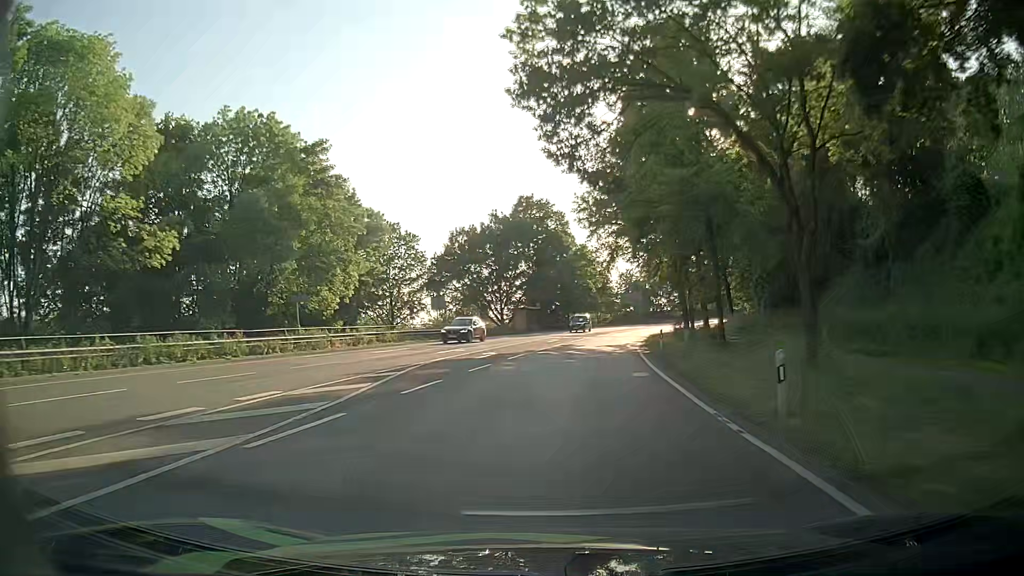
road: primary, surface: asphalt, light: Day
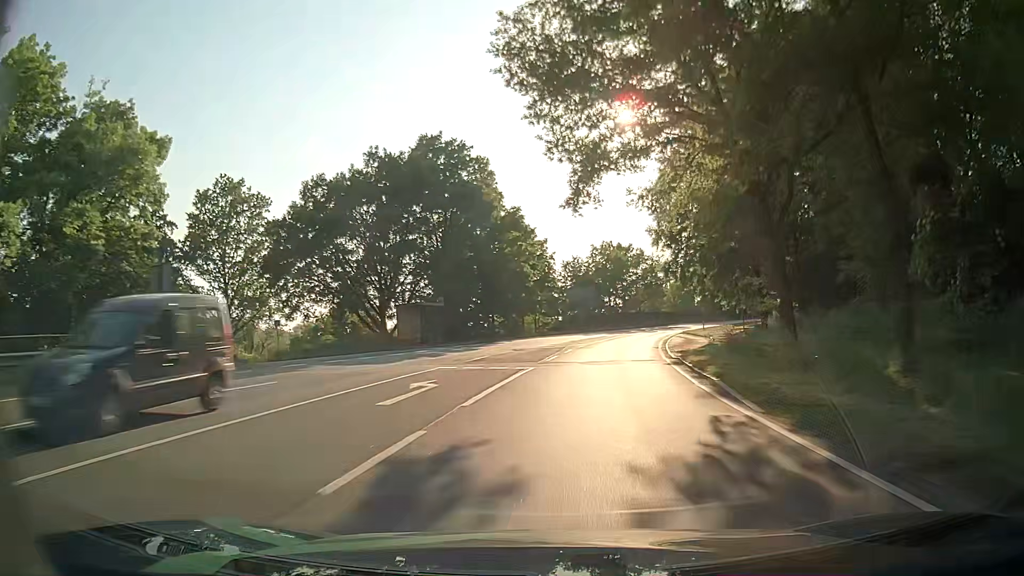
(+1.5, +32.3) m; +5°
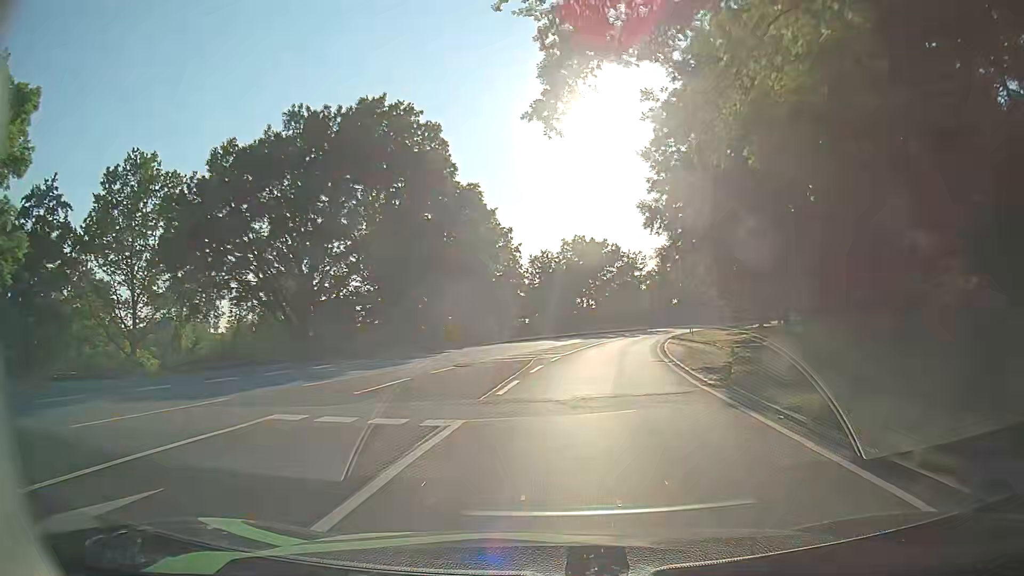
(+0.3, +10.8) m; +3°
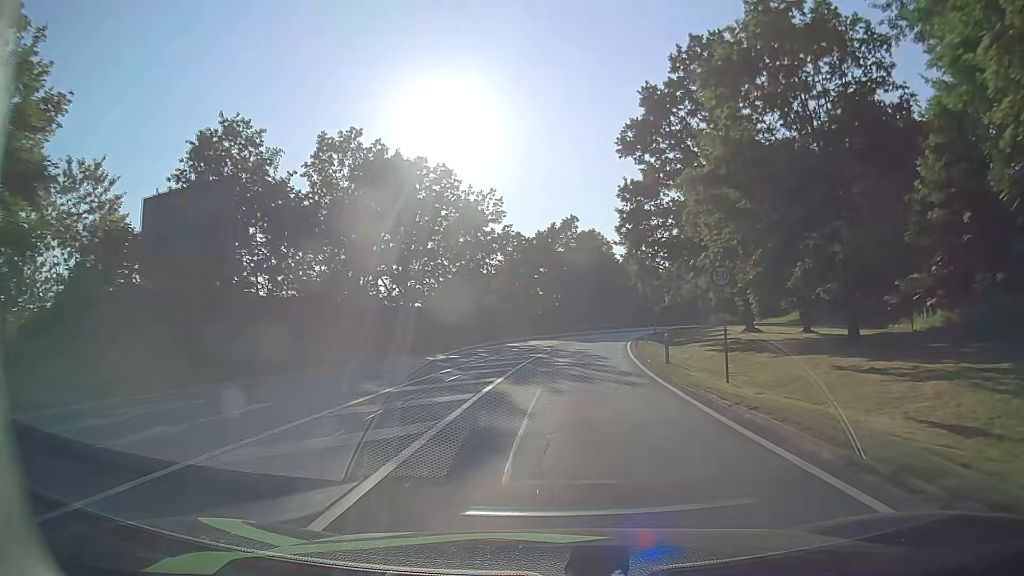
(+6.7, +54.2) m; +13°
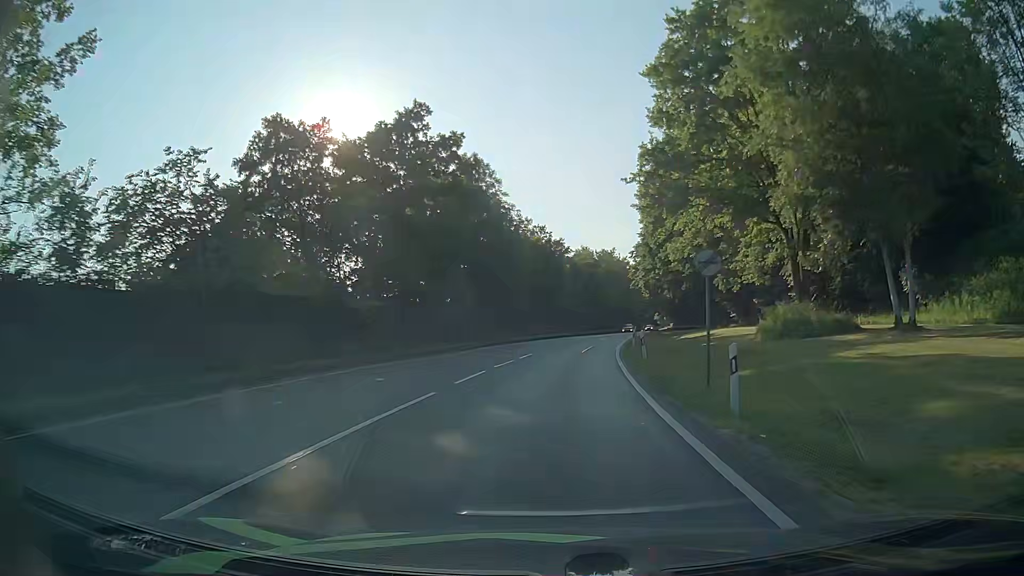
(+5.1, +53.1) m; +10°
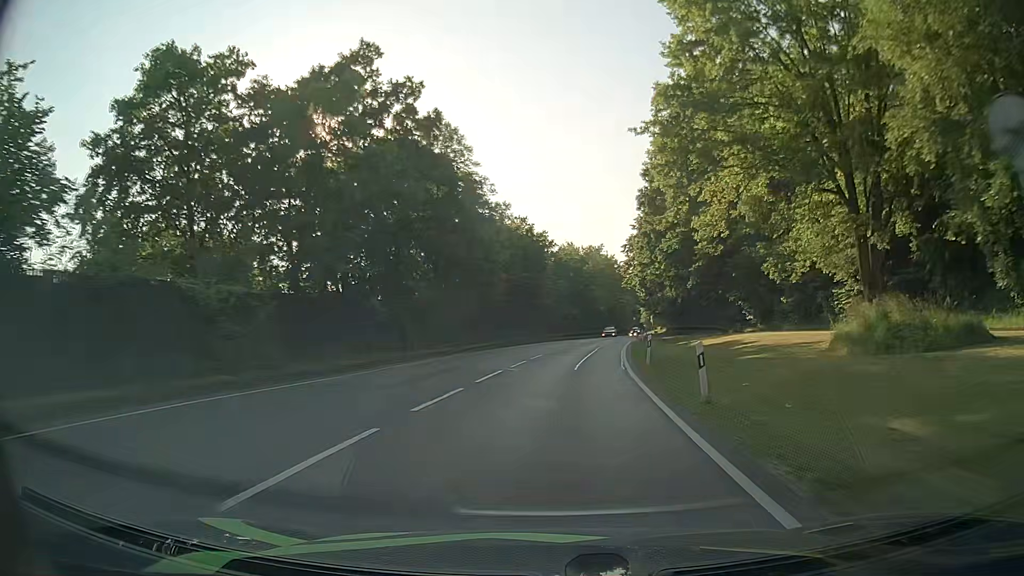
(+0.1, +10.8) m; +2°
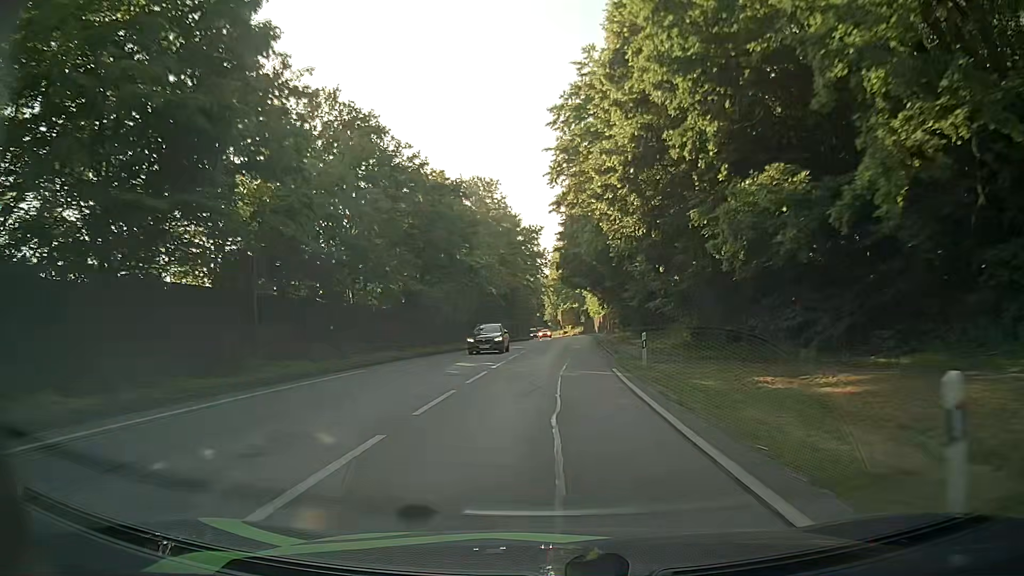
(+3.9, +52.0) m; +9°
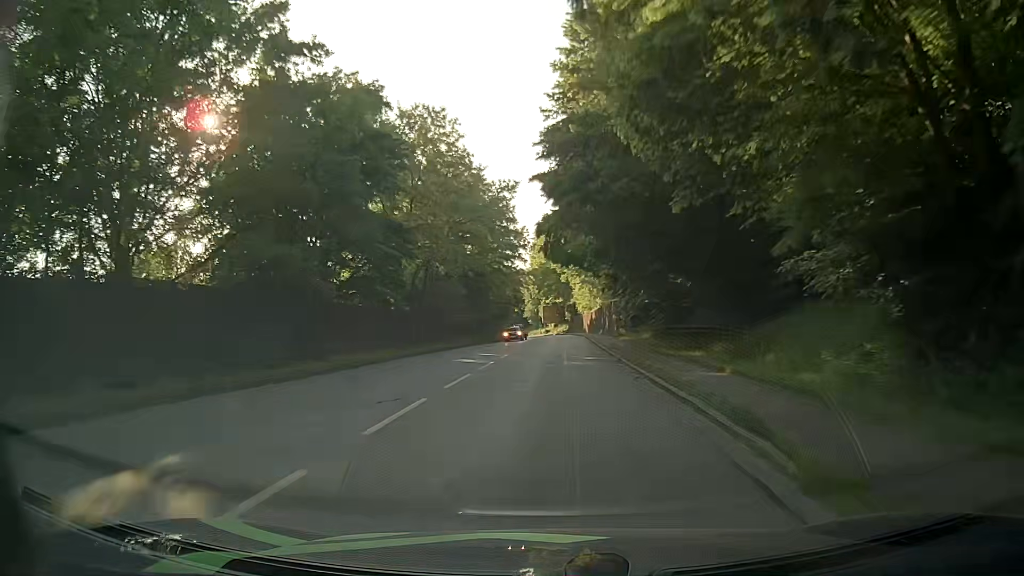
(+0.2, +20.2) m; +2°
